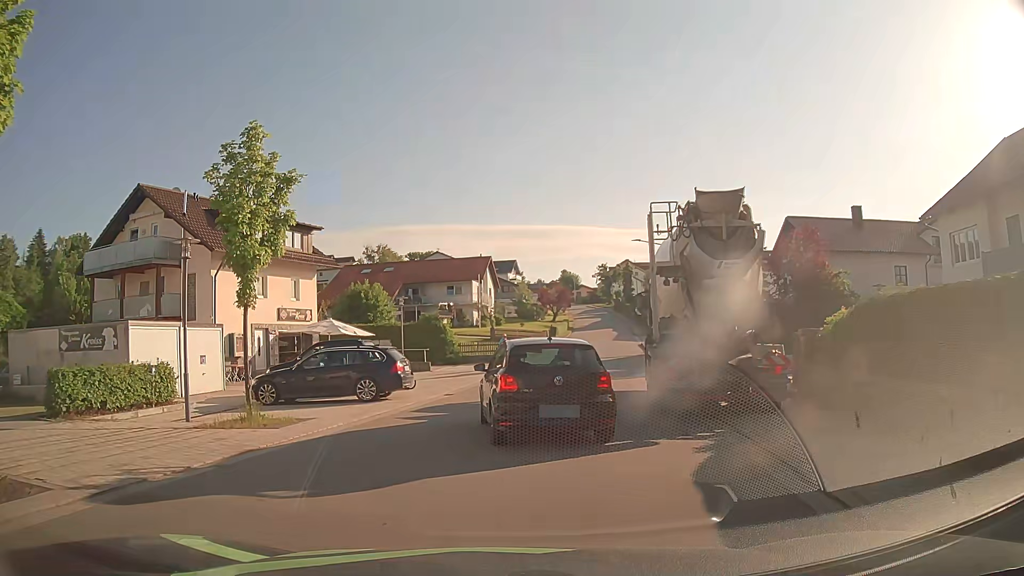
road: tertiary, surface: asphalt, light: Day
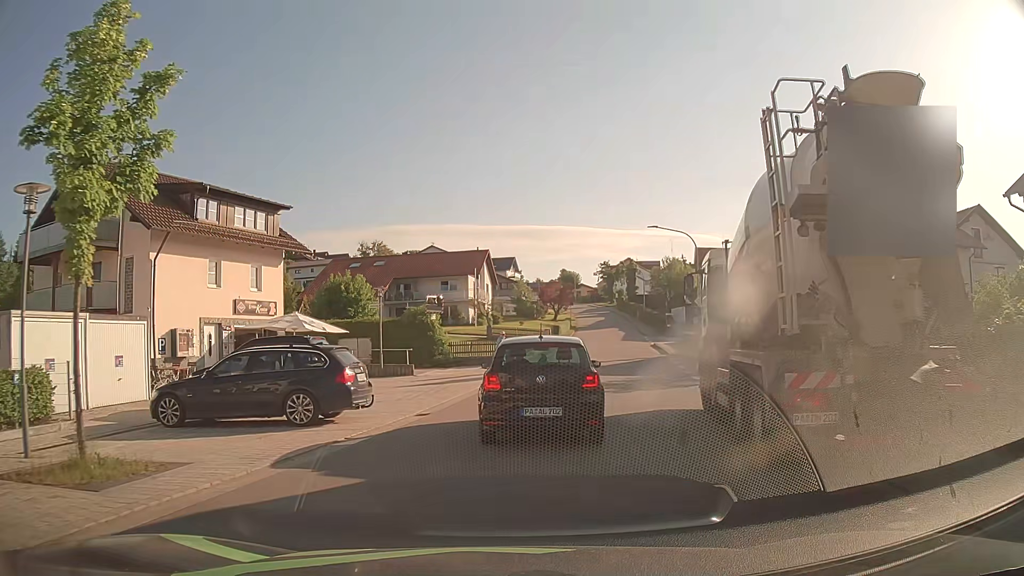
(-0.1, +5.6) m; 0°
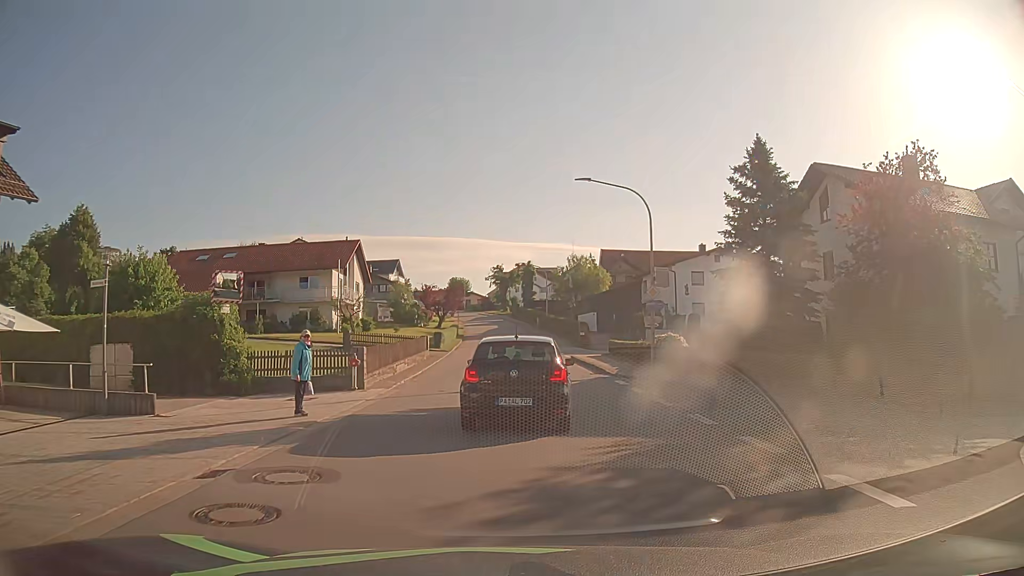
(+1.1, +14.2) m; +8°
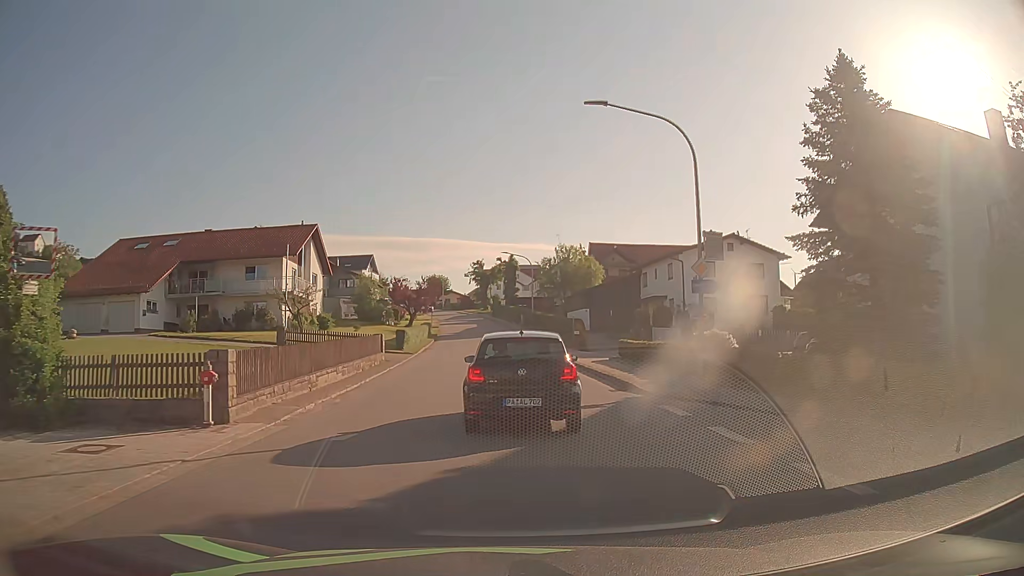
(+0.1, +8.8) m; +2°
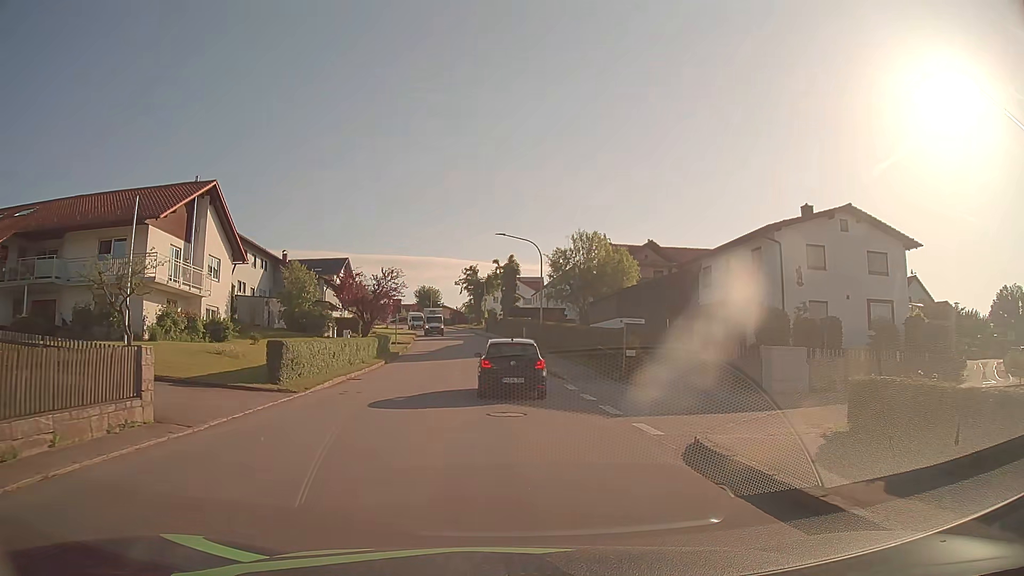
(+0.2, +20.1) m; 0°
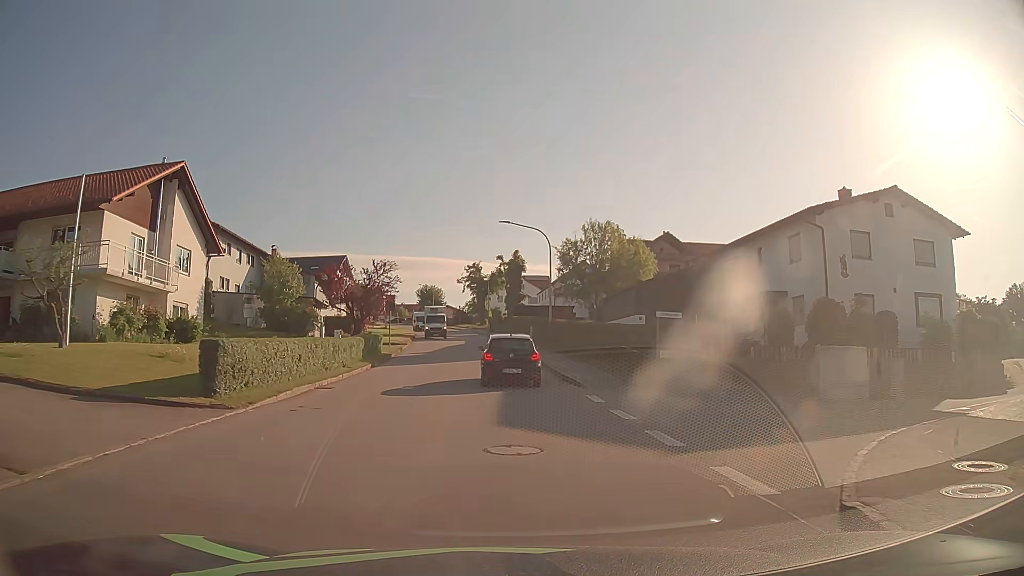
(0.0, +4.5) m; 0°
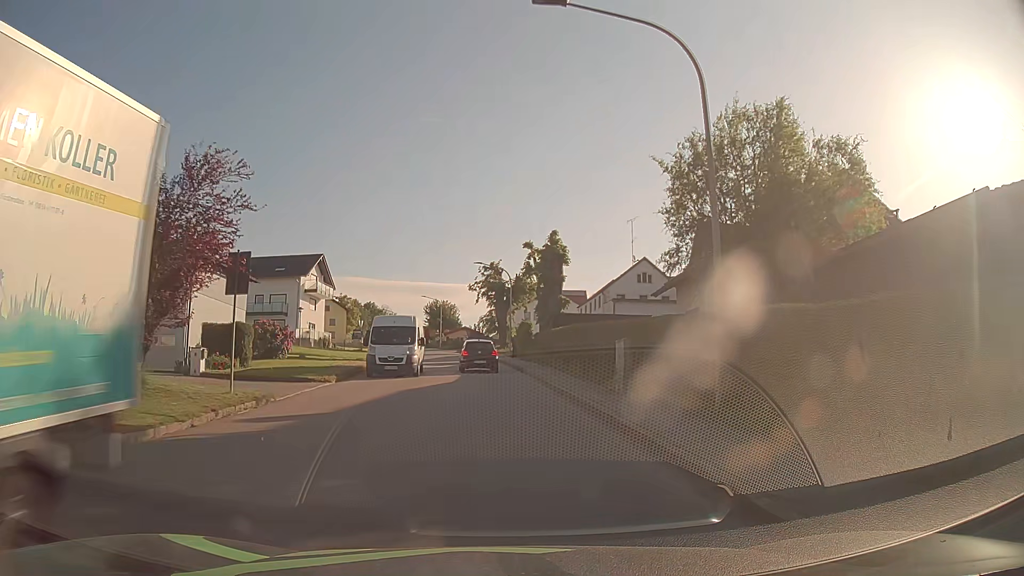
(-0.4, +27.7) m; -2°
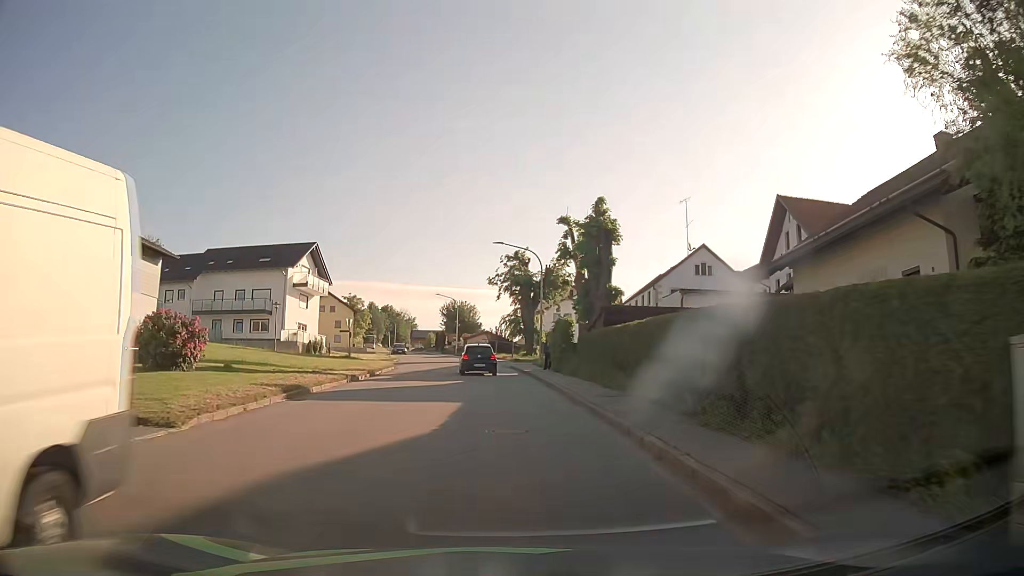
(-0.2, +13.0) m; -2°
(0, +10) (0, +20) (-1, +30) (-1, +40) (-2, +50) (-4, +60) (-6, +70) (-8, +79) (-11, +89) (-13, +99) m
